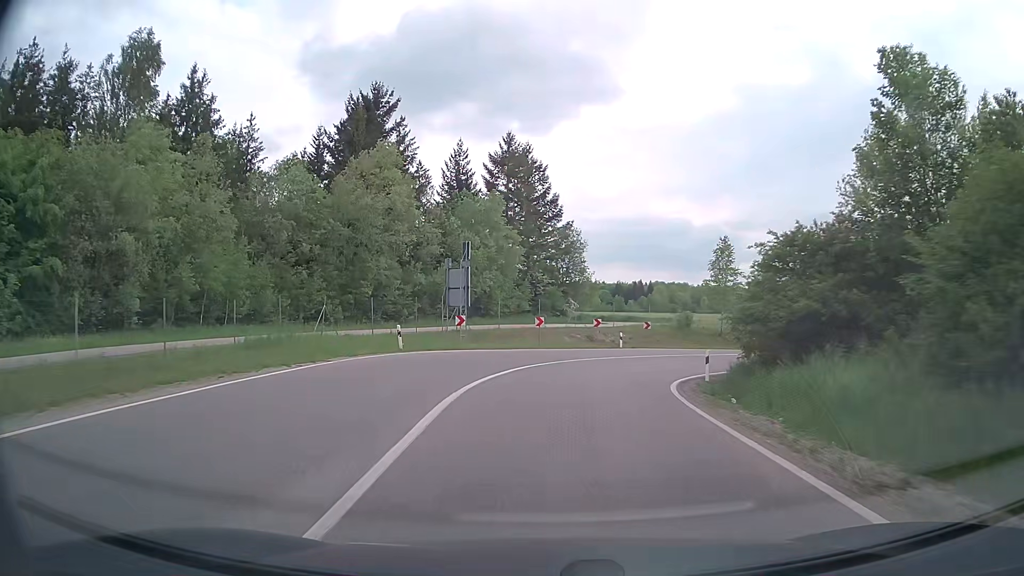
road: secondary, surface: asphalt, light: Day
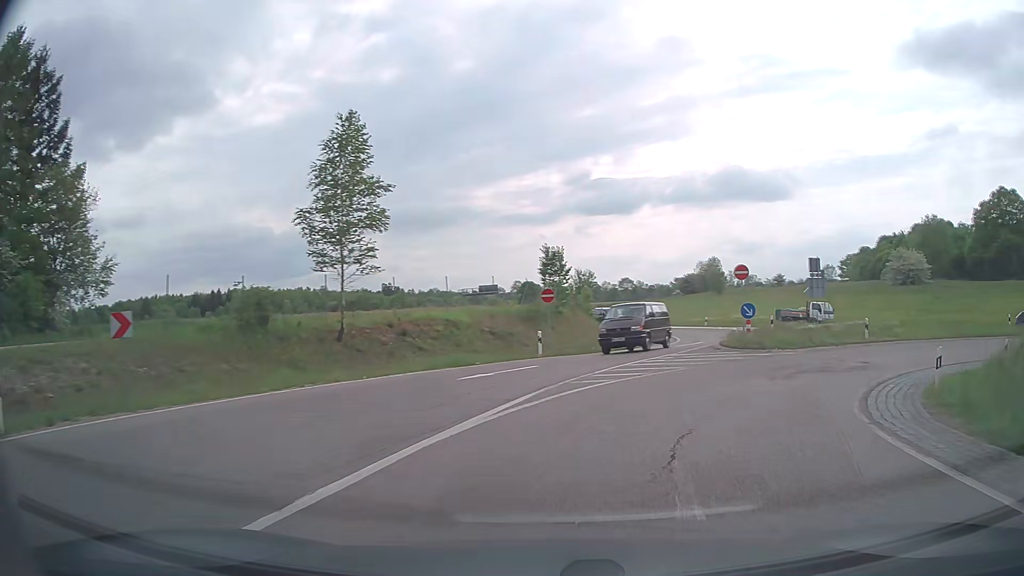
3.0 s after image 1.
(+6.0, +33.0) m; +34°
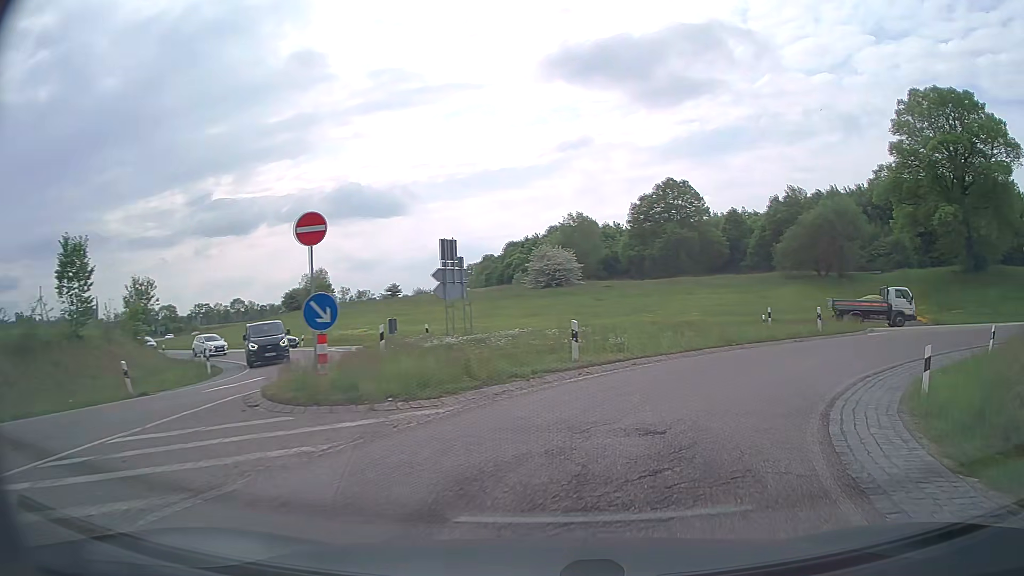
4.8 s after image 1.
(+3.9, +13.5) m; +34°
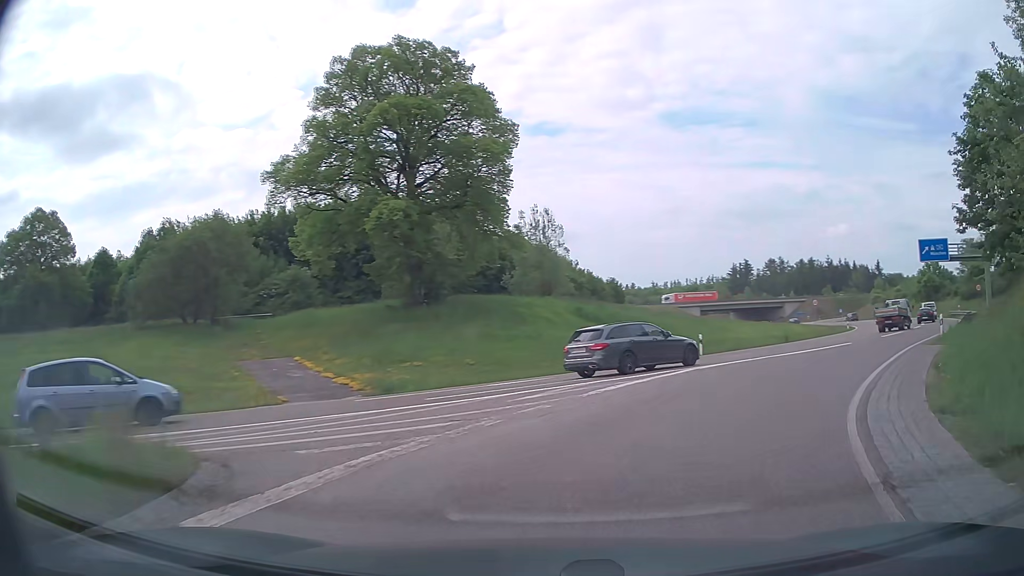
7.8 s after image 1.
(+9.0, +19.7) m; +52°
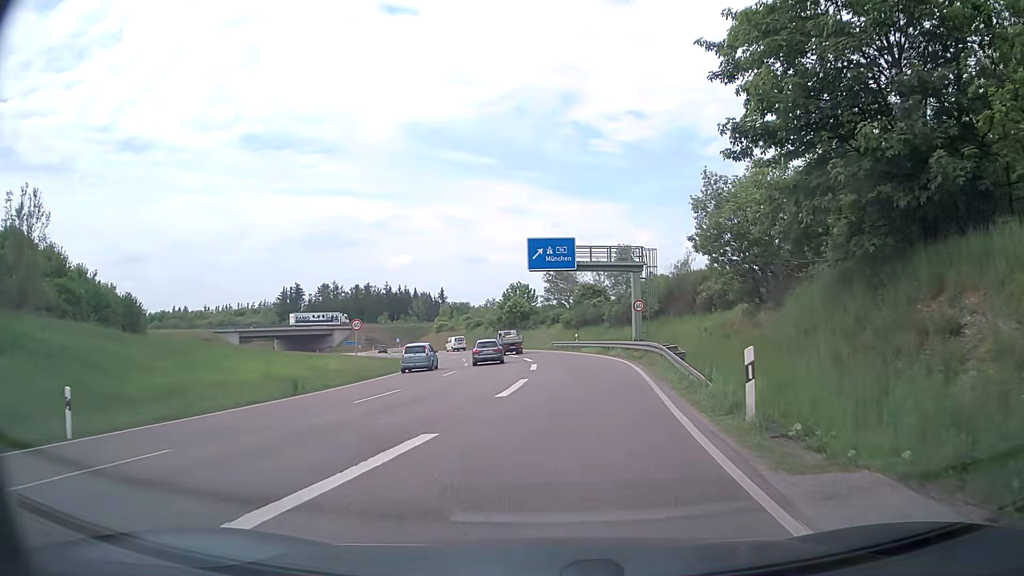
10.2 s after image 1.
(+7.6, +18.8) m; +38°
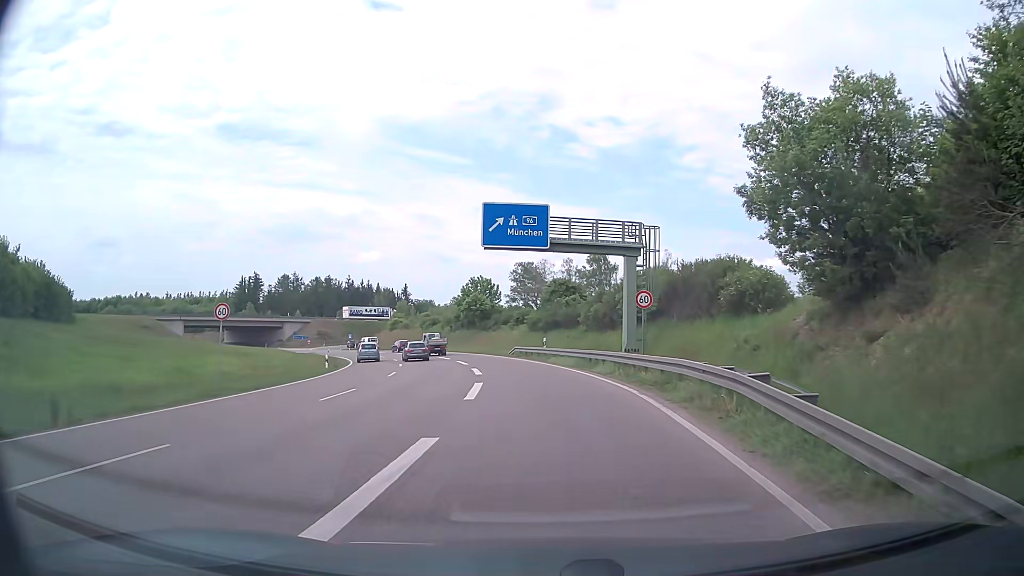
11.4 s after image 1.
(+0.5, +12.0) m; +4°
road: trunk
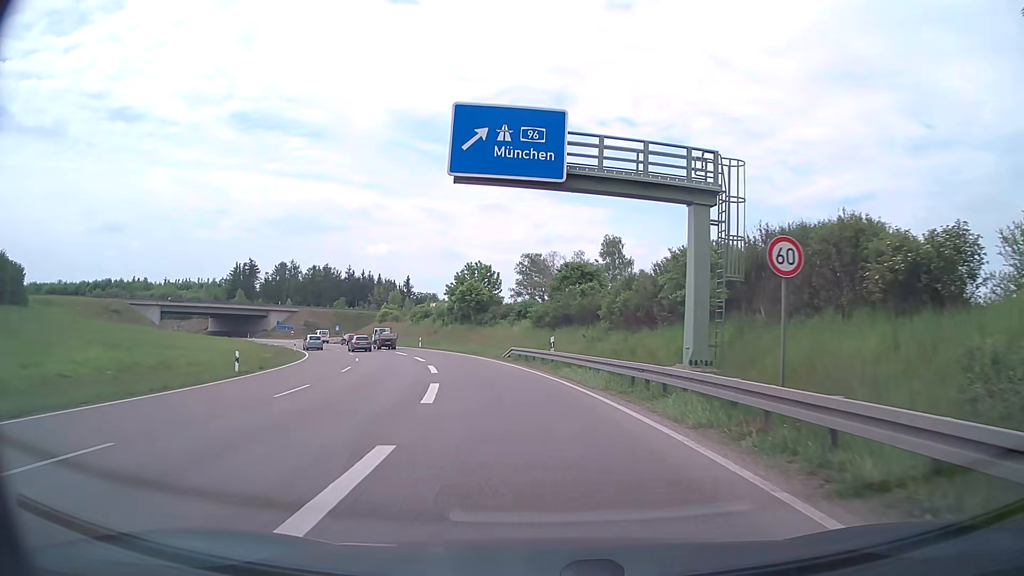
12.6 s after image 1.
(-0.1, +13.1) m; 0°
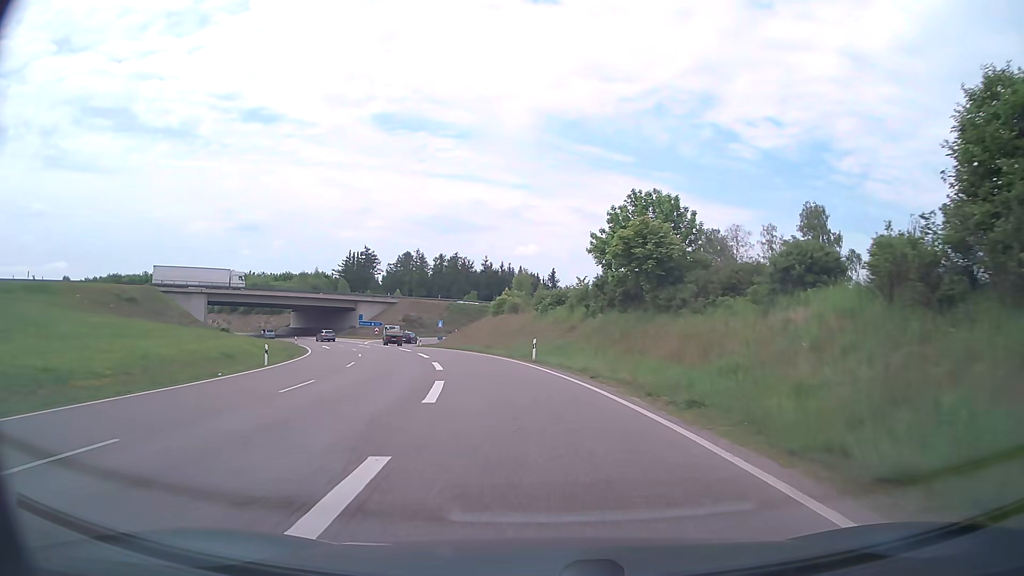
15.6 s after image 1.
(-4.7, +37.0) m; -13°
(0, +10) (-1, +20) (-3, +30) (-5, +40) (-8, +49) (-11, +59) (-15, +68) (-17, +78) (-18, +88) (-16, +97) m
